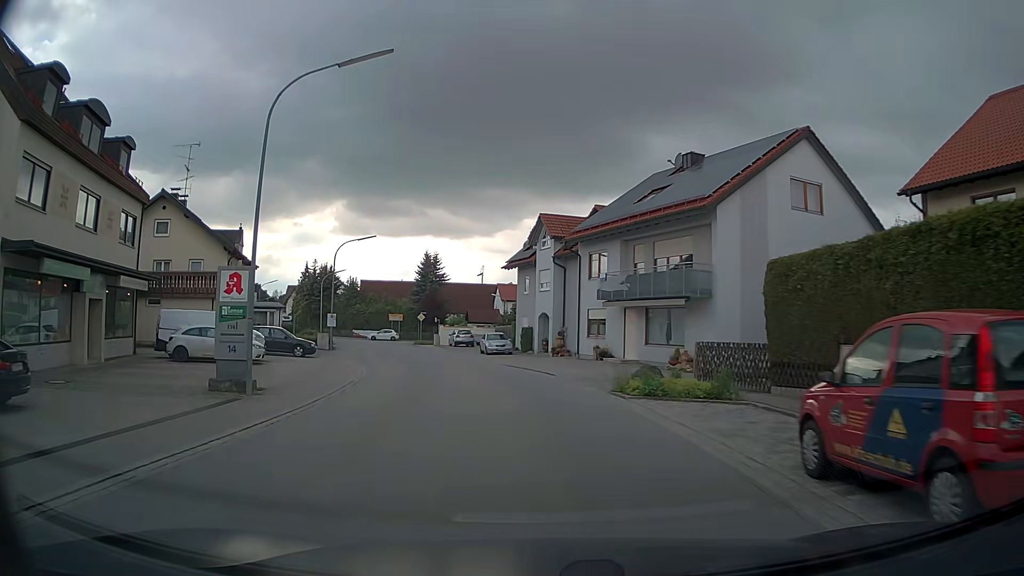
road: secondary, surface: asphalt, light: Day
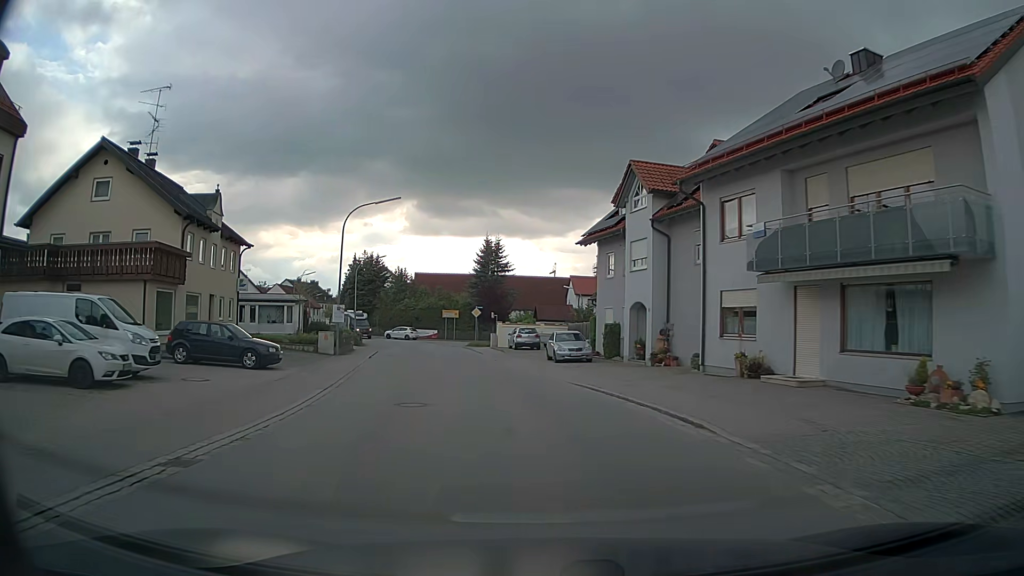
(-0.8, +13.5) m; -6°
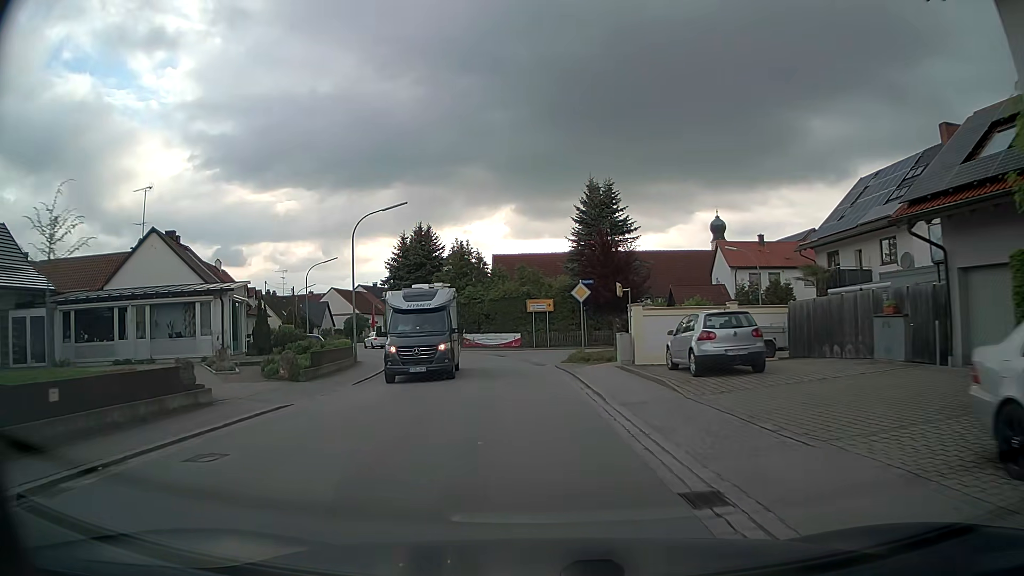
(-2.7, +29.1) m; -9°
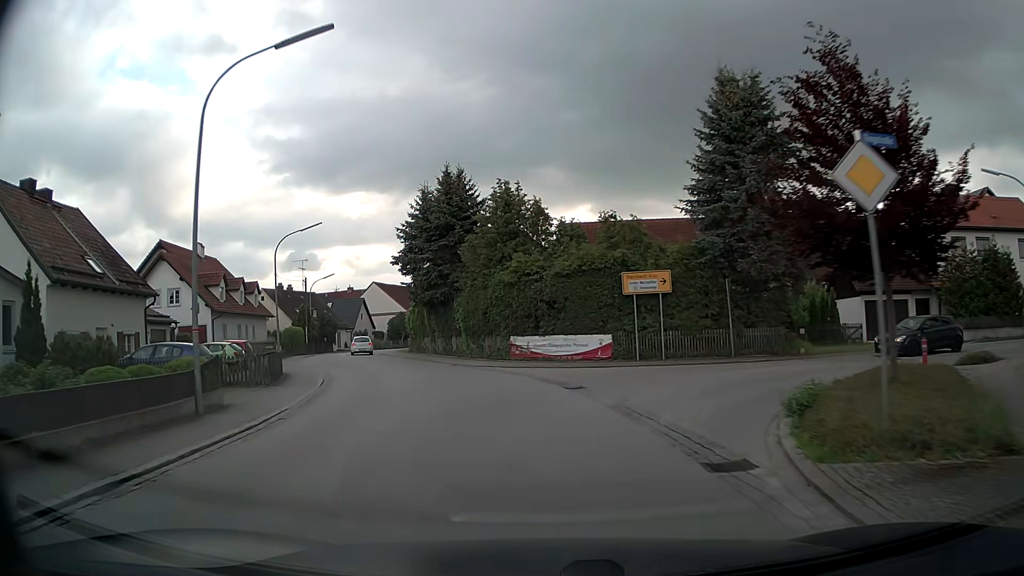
(-1.2, +21.1) m; -7°
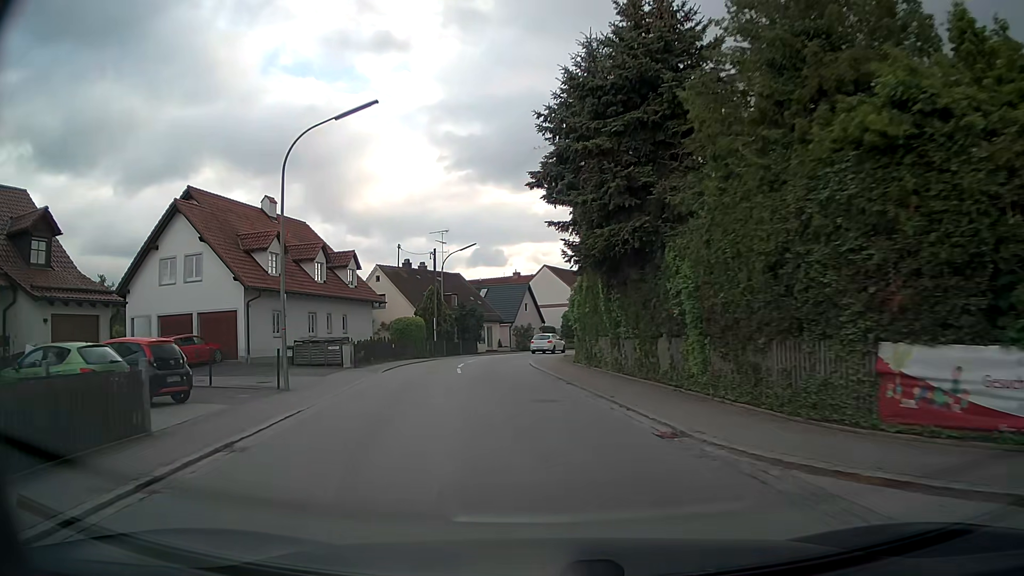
(-2.9, +20.7) m; -16°
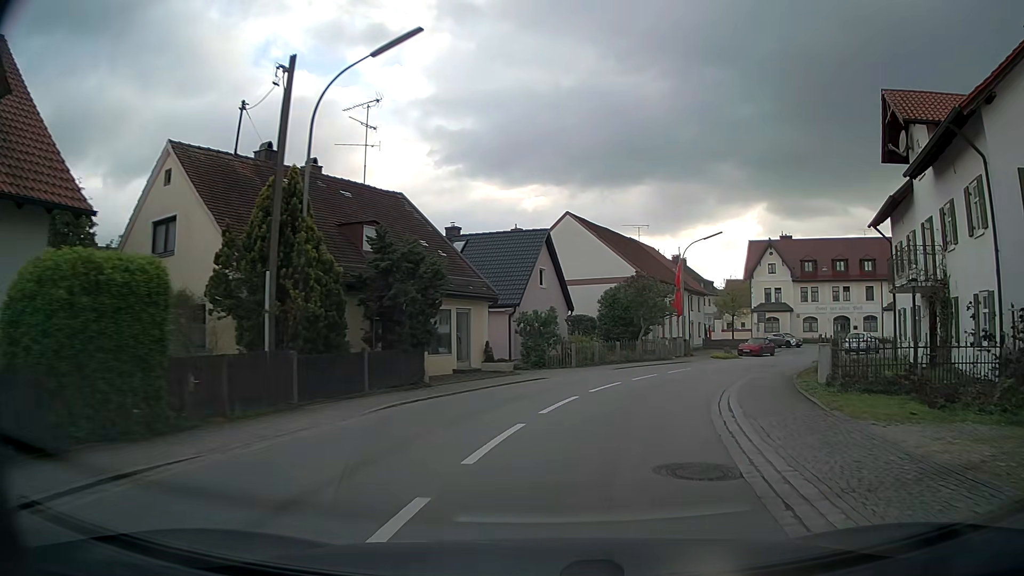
(-2.4, +34.3) m; 0°
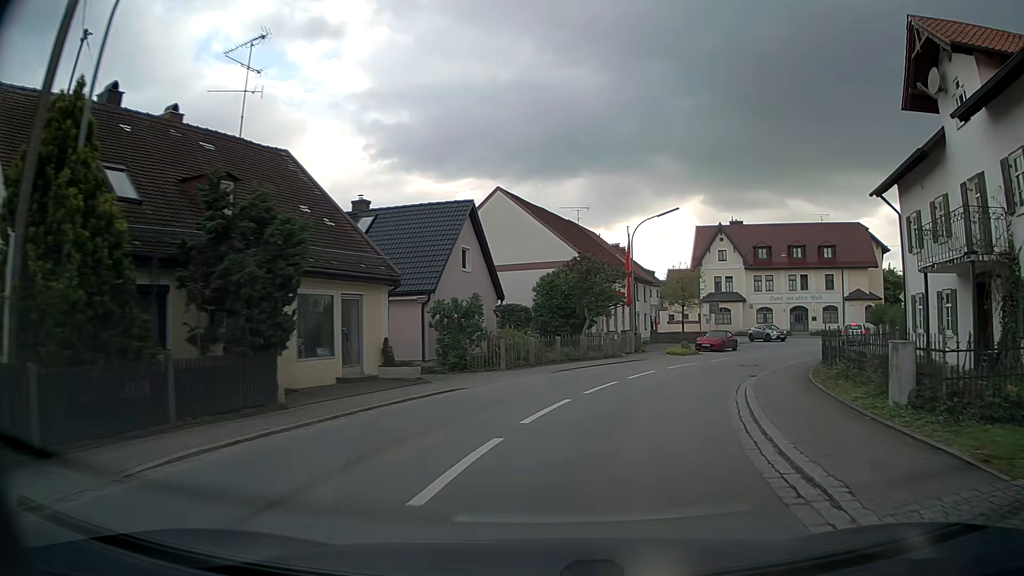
(+0.4, +6.1) m; +6°
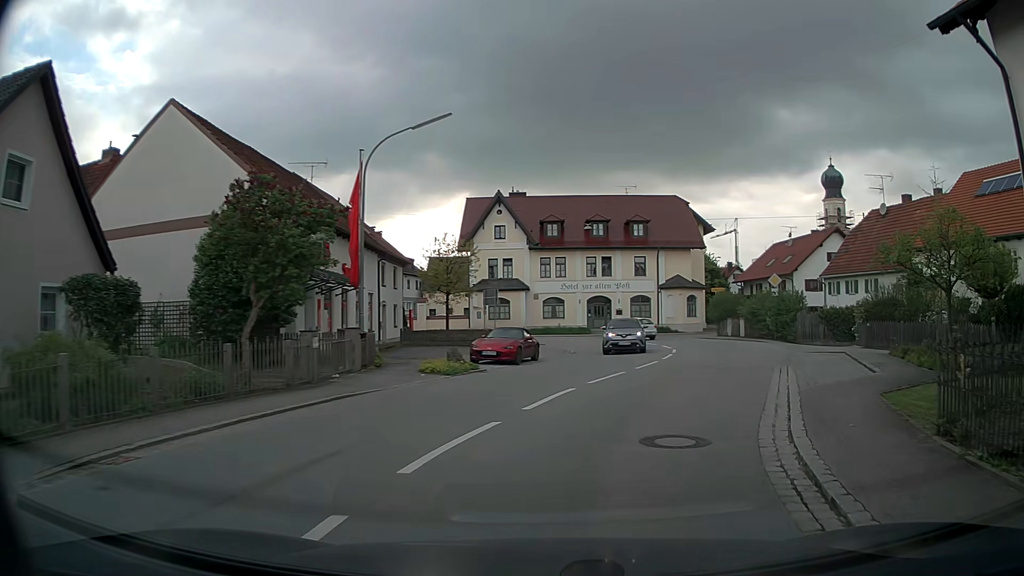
(+2.5, +16.0) m; +20°
(+1, +10) (+5, +19) (+8, +29) (+8, +39) (+5, +48) (-3, +54) (-13, +56) (-23, +55) (-33, +54) (-43, +52) m
